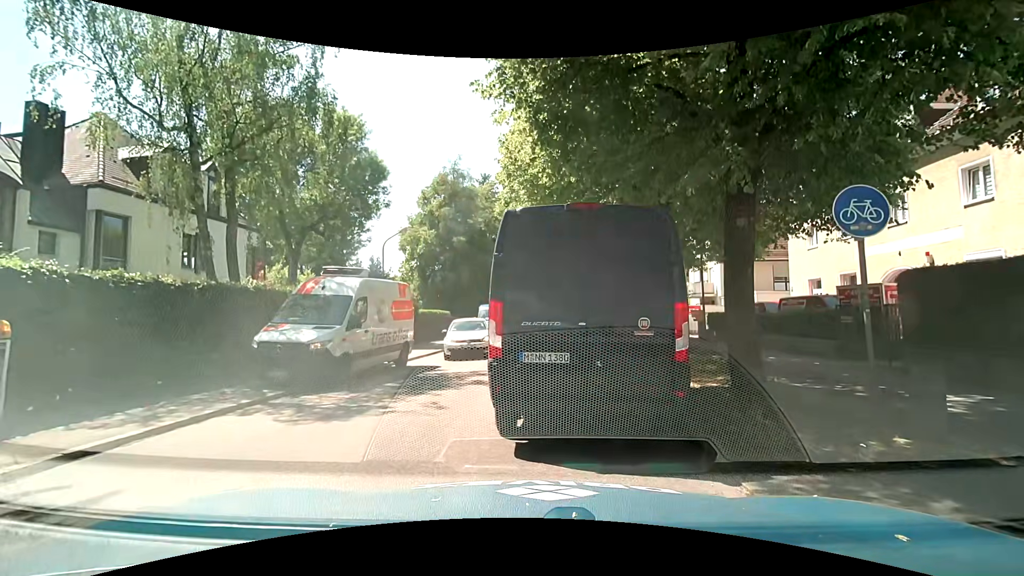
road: tertiary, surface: asphalt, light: Day
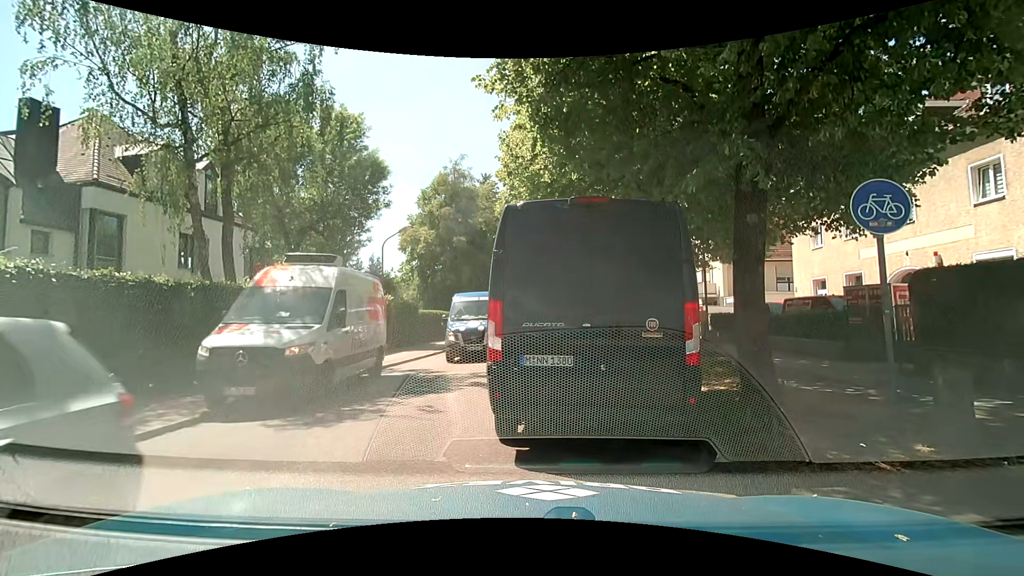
(0.0, +0.4) m; 0°
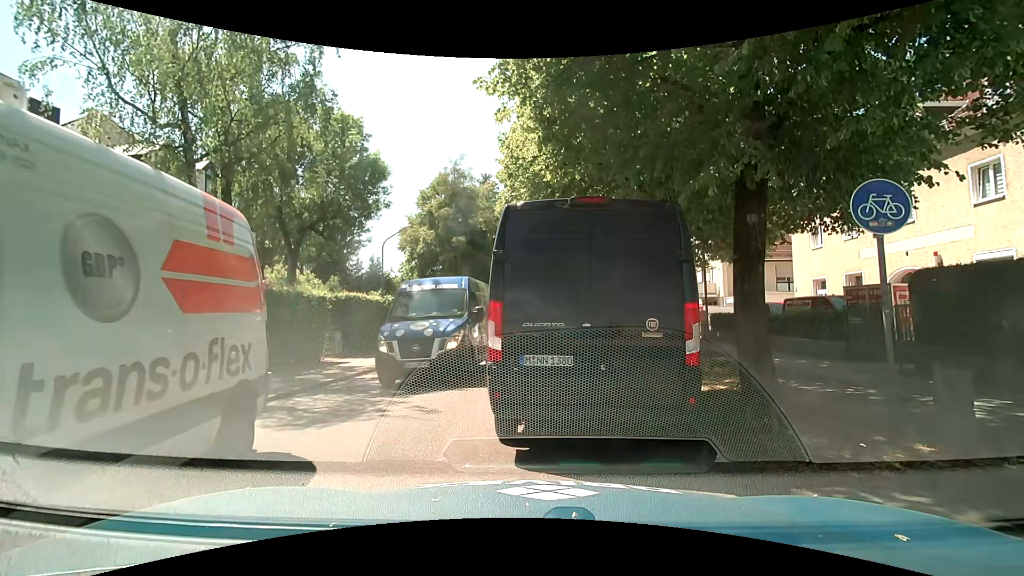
(0.0, 0.0) m; 0°
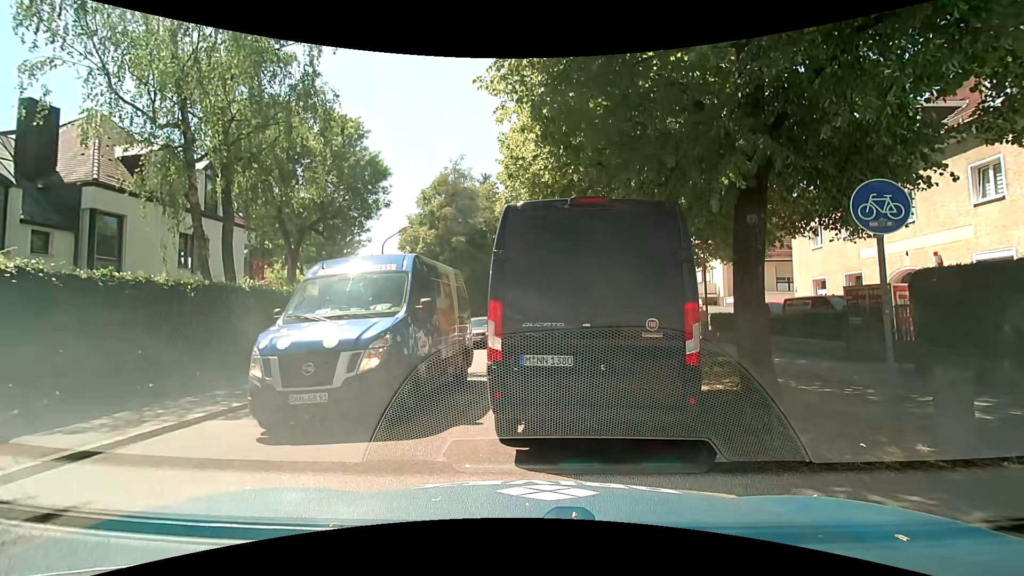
(0.0, 0.0) m; 0°
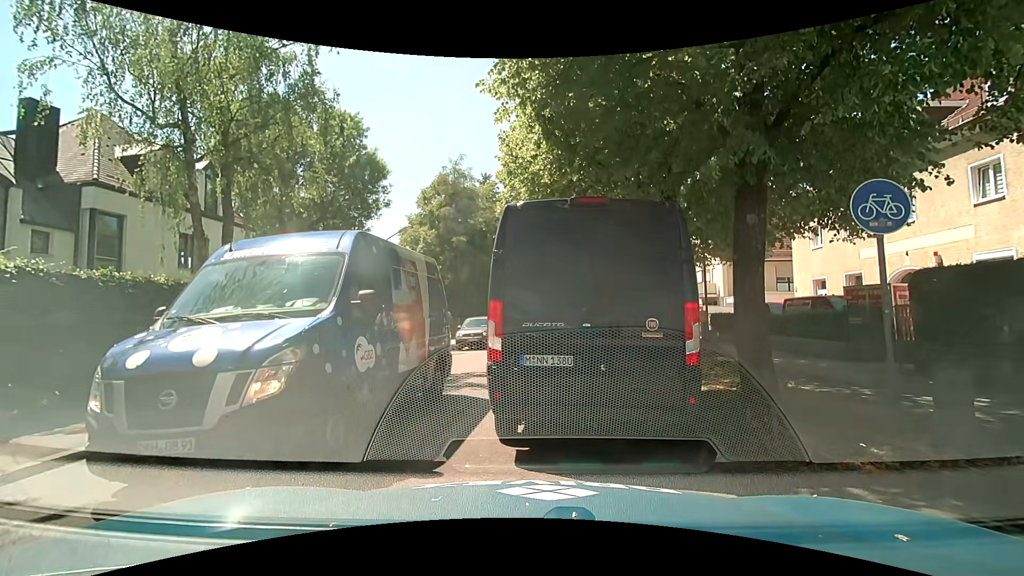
(0.0, 0.0) m; 0°
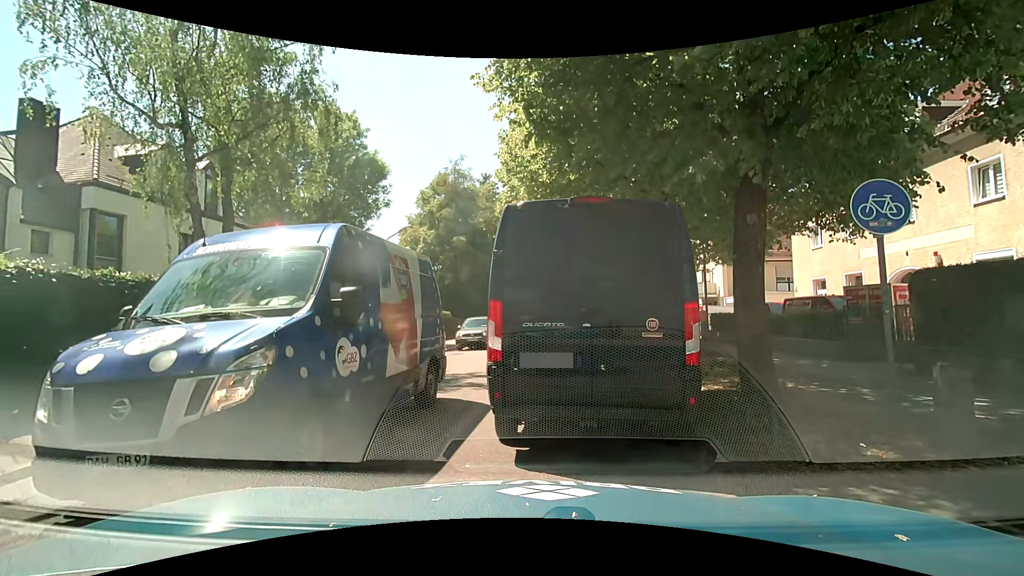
(0.0, 0.0) m; 0°
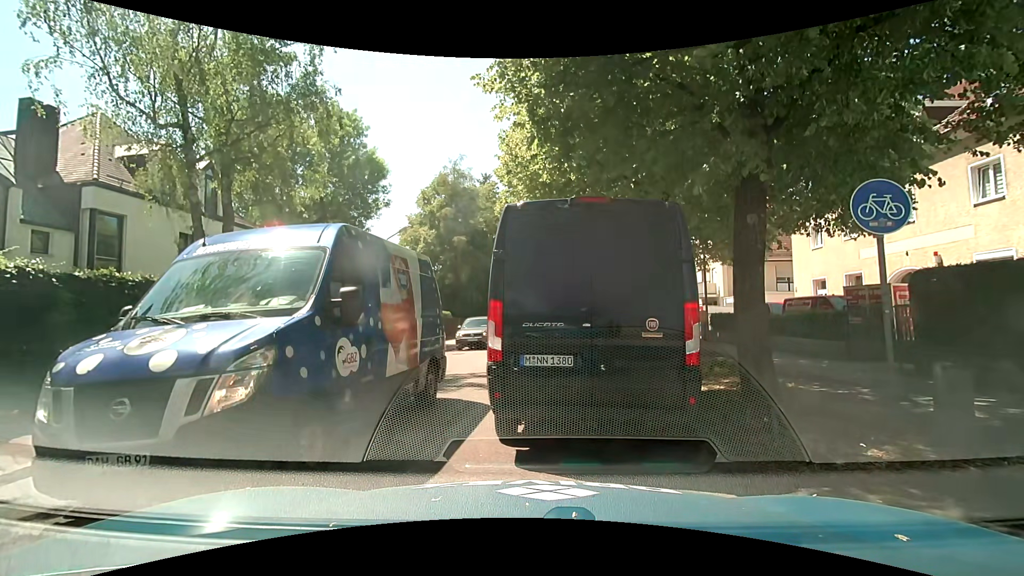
(0.0, 0.0) m; 0°
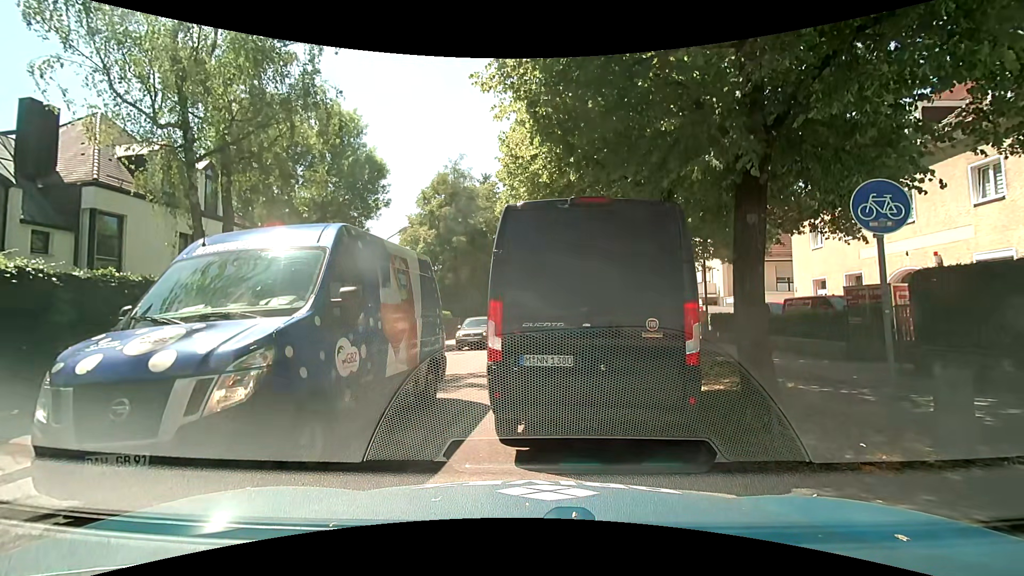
(0.0, 0.0) m; 0°
